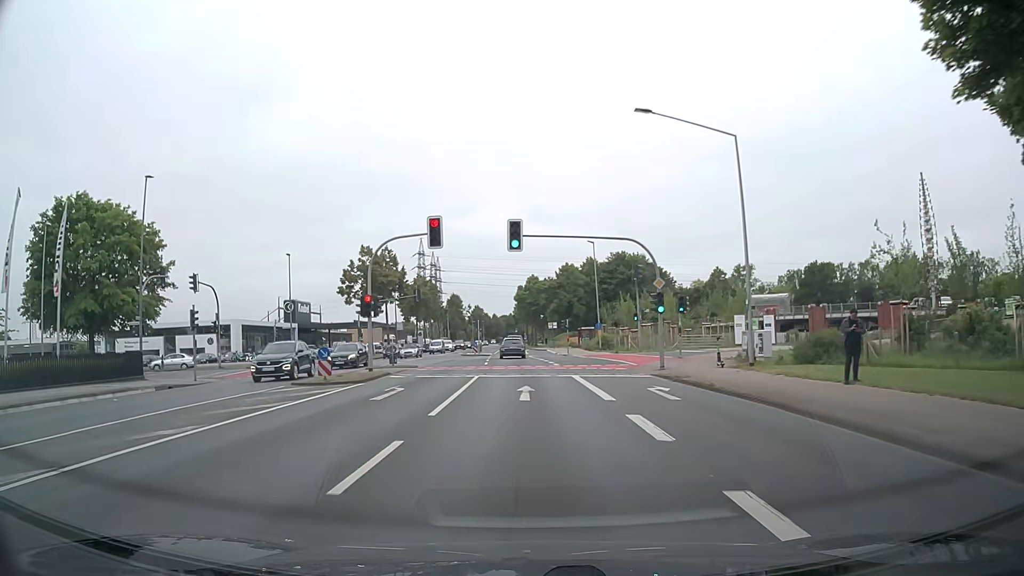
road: secondary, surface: asphalt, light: Day
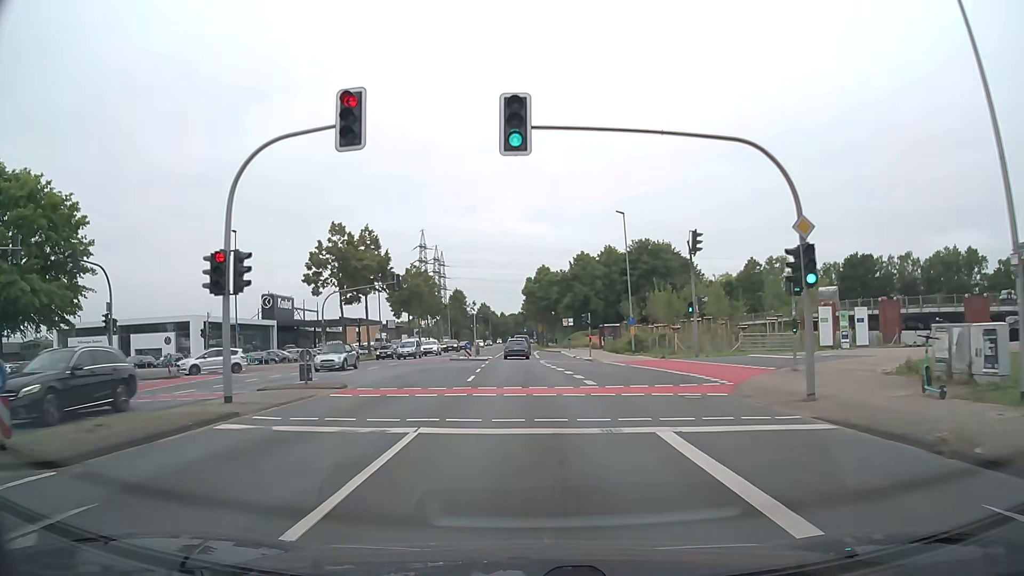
(-0.1, +15.2) m; -1°
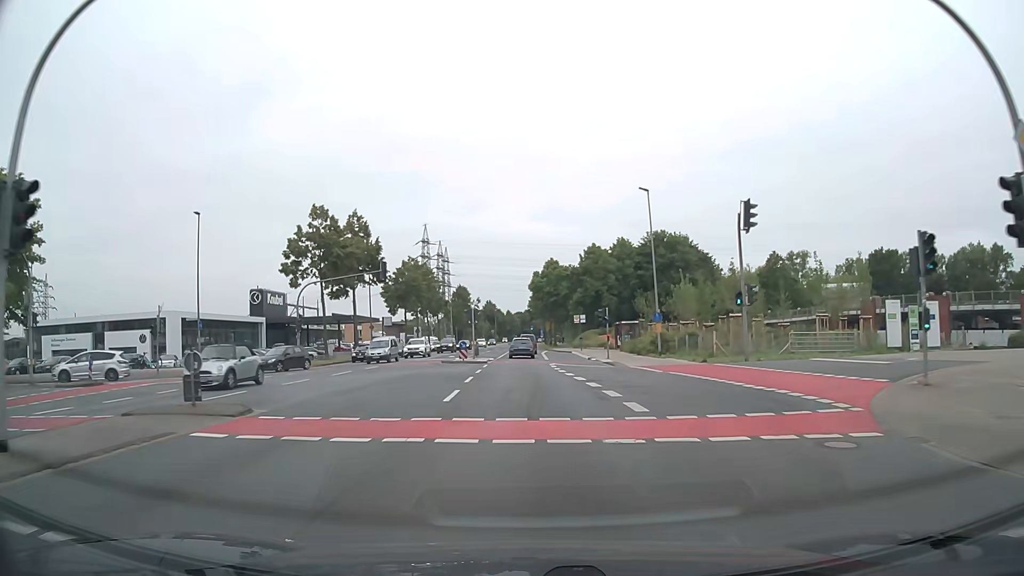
(0.0, +7.6) m; 0°
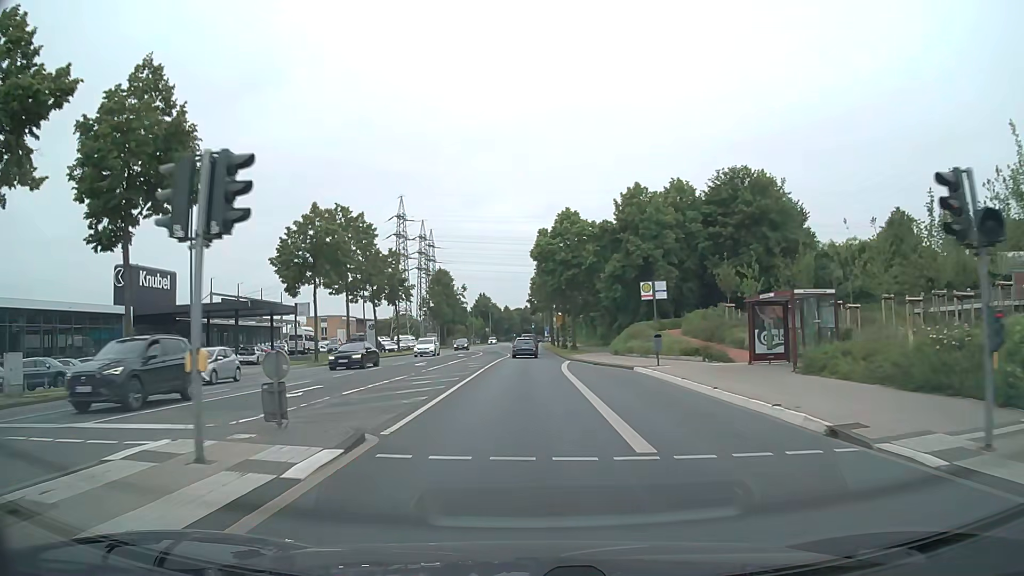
(-0.1, +38.1) m; 0°
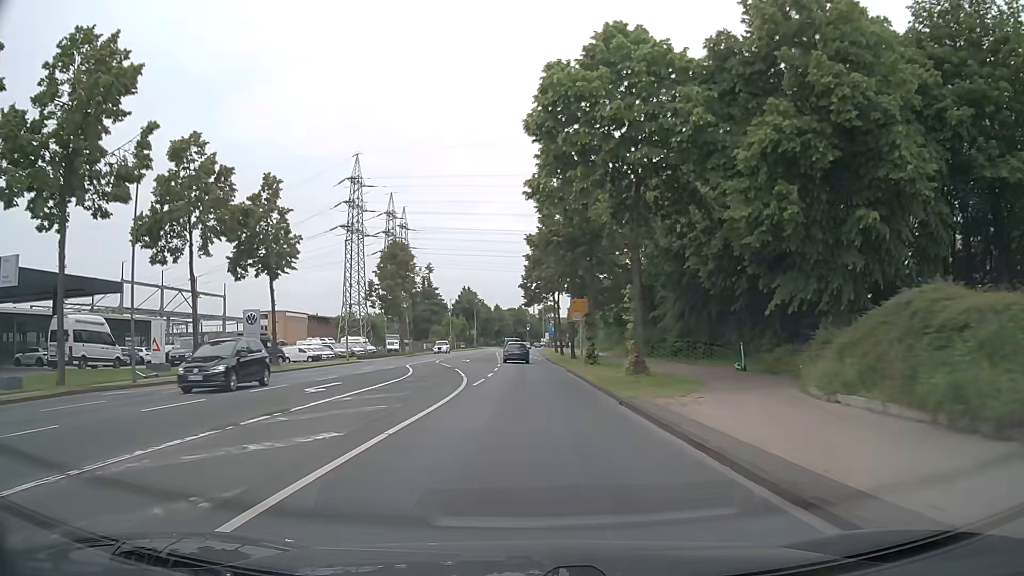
(+0.3, +38.2) m; 0°
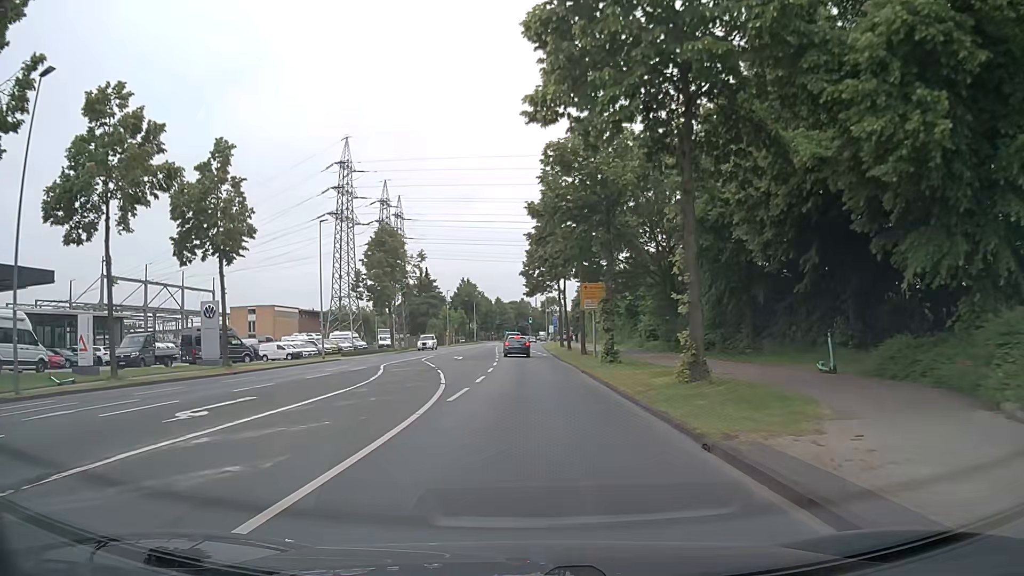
(0.0, +7.6) m; 0°
(0, +10) (0, +20) (0, +30) (-1, +40) (-1, +50) (-1, +60) (-2, +70) (-2, +80) (-2, +90) (-2, +100) m
